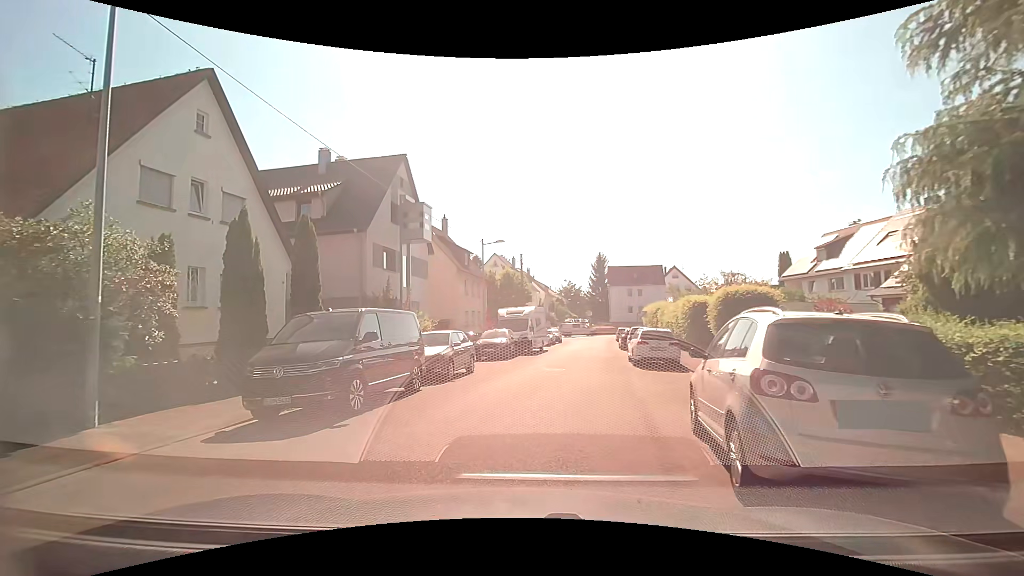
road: residential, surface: asphalt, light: Day
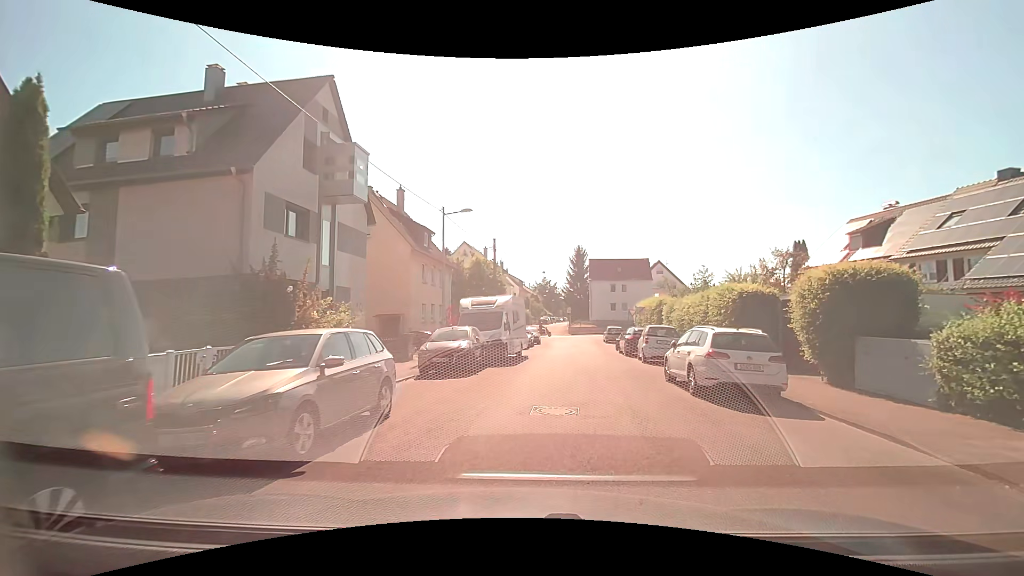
(-0.4, +8.9) m; +2°
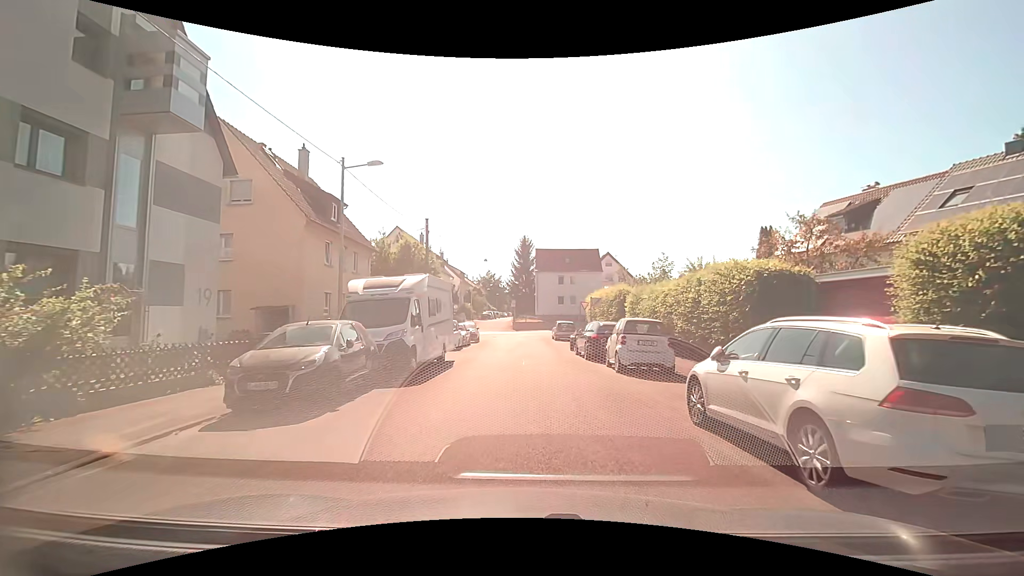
(+0.4, +6.9) m; +6°
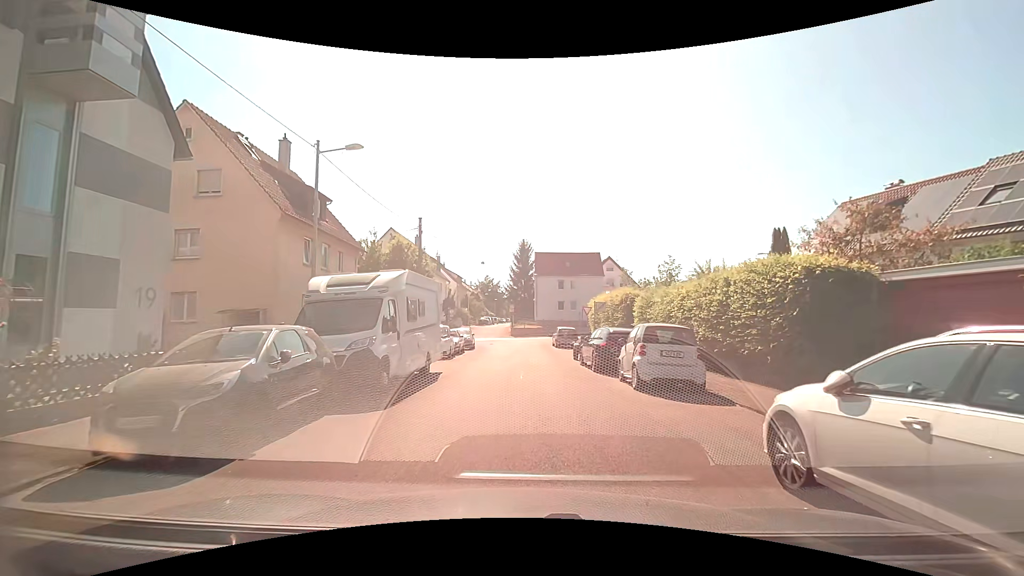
(0.0, +2.5) m; -2°
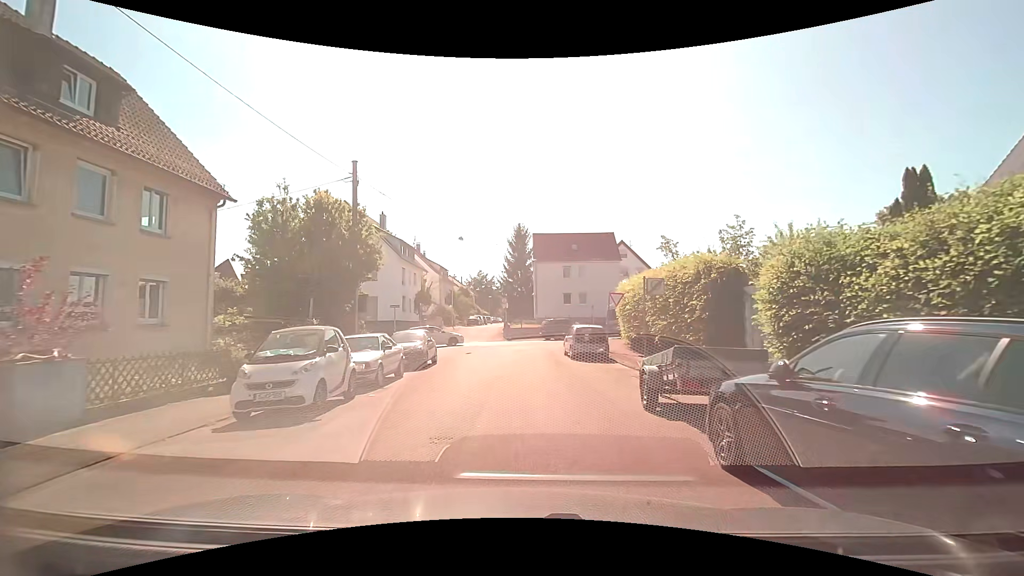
(+0.5, +14.3) m; +1°
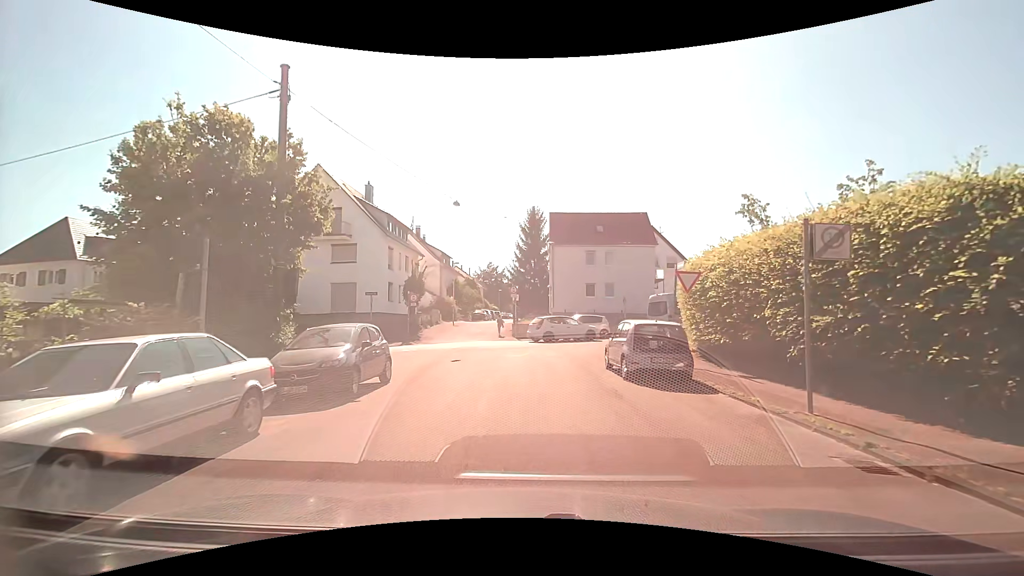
(0.0, +9.1) m; -1°
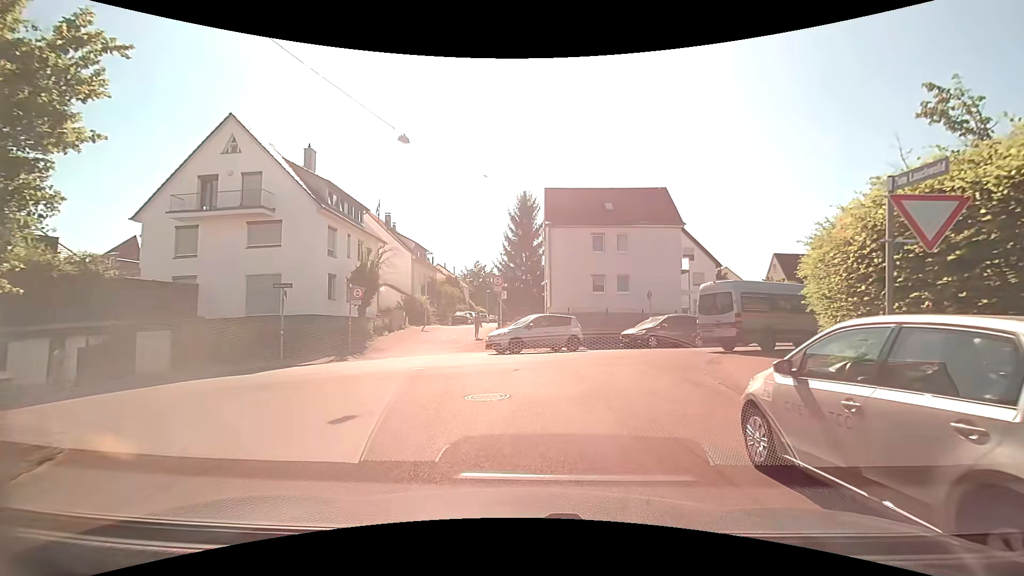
(+0.1, +9.9) m; +1°
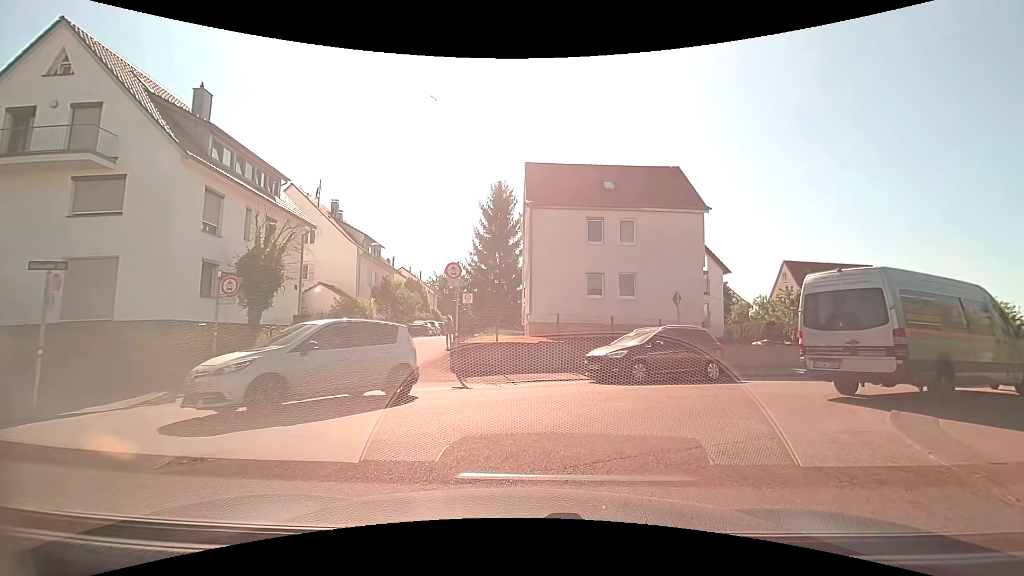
(+0.1, +8.8) m; +3°
